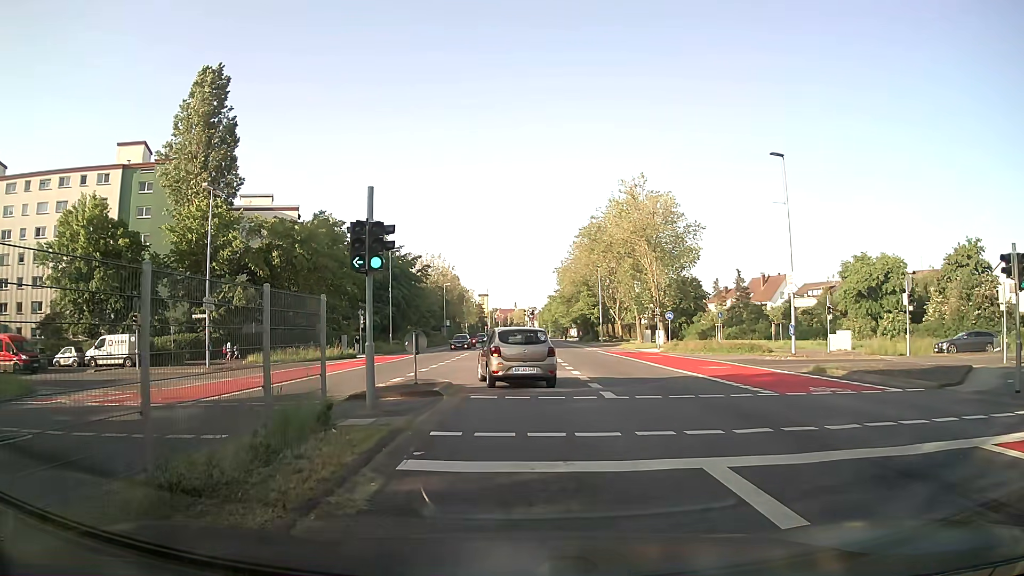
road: residential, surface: asphalt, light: Day
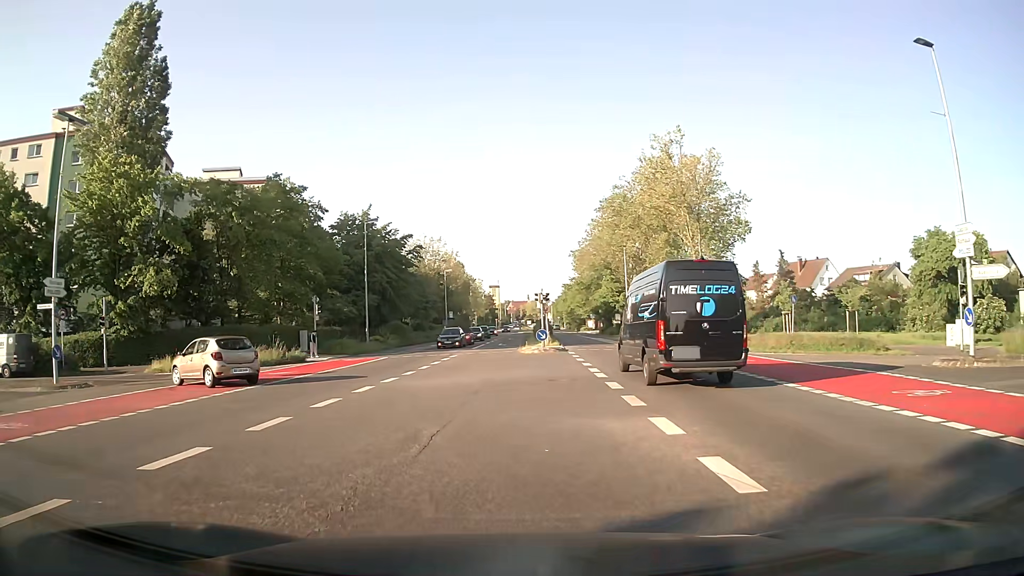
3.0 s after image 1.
(+0.3, +15.0) m; -1°
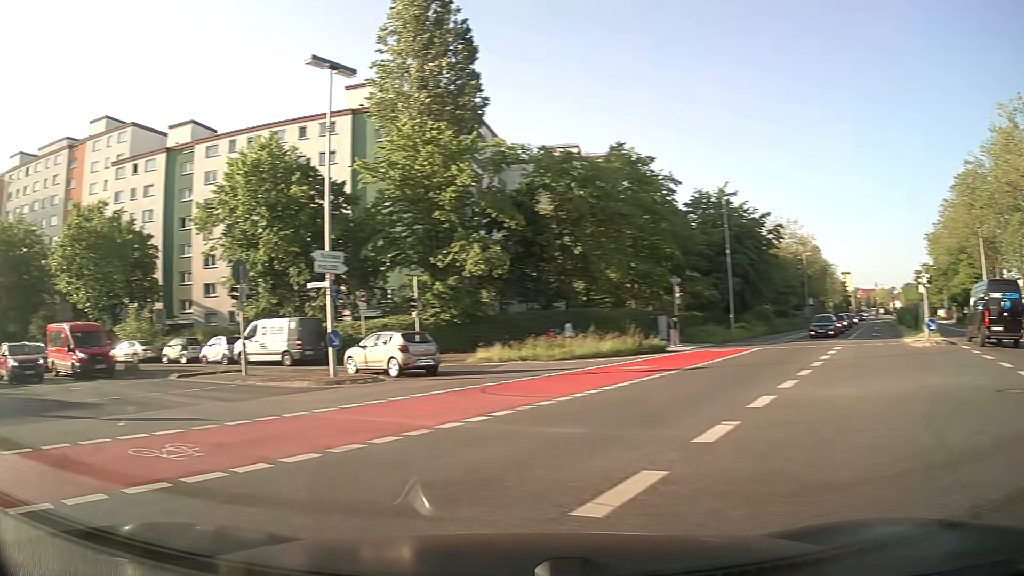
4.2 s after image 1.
(-1.0, +5.1) m; -31°
